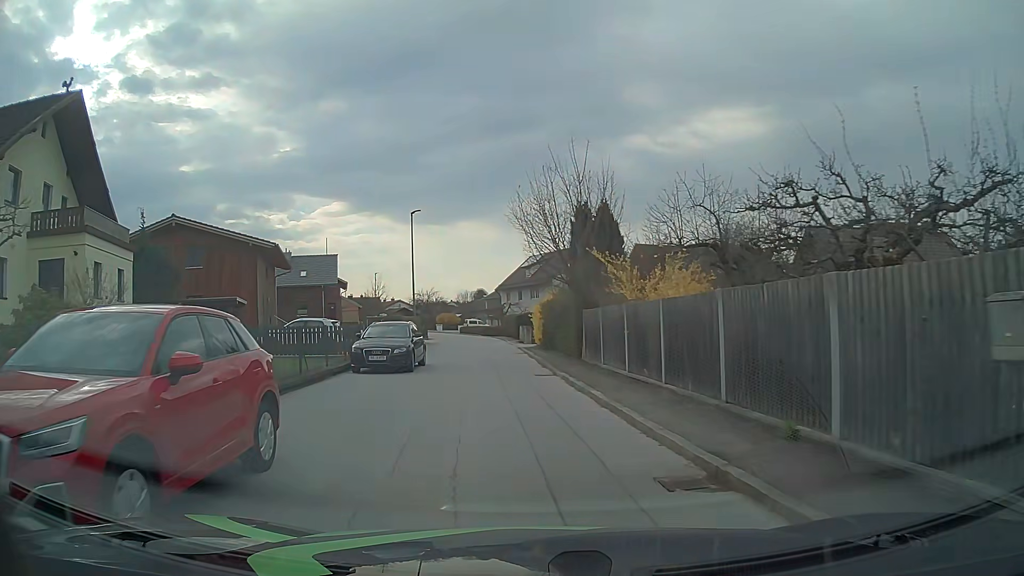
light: Day
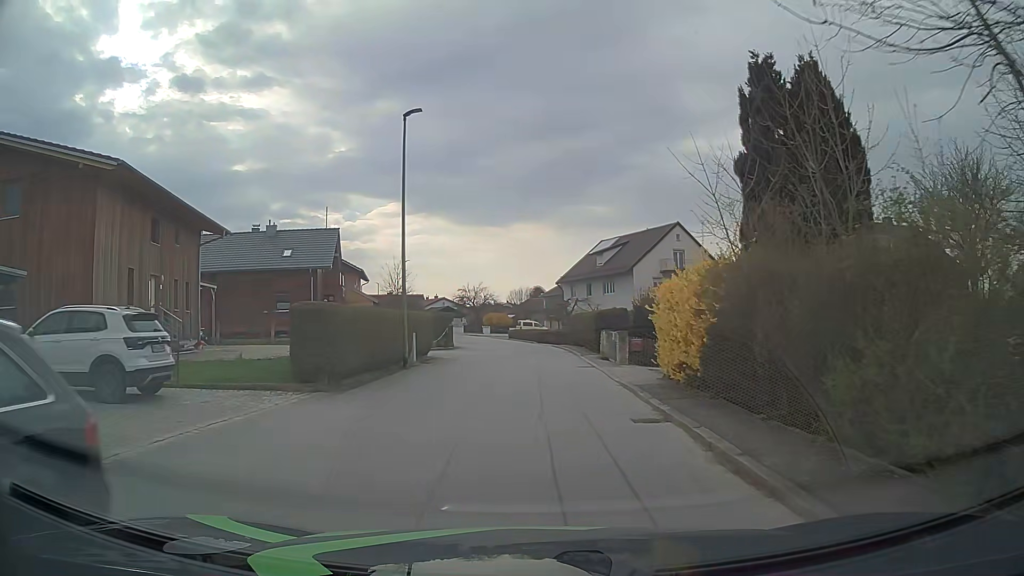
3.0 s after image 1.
(-1.5, +20.1) m; -5°
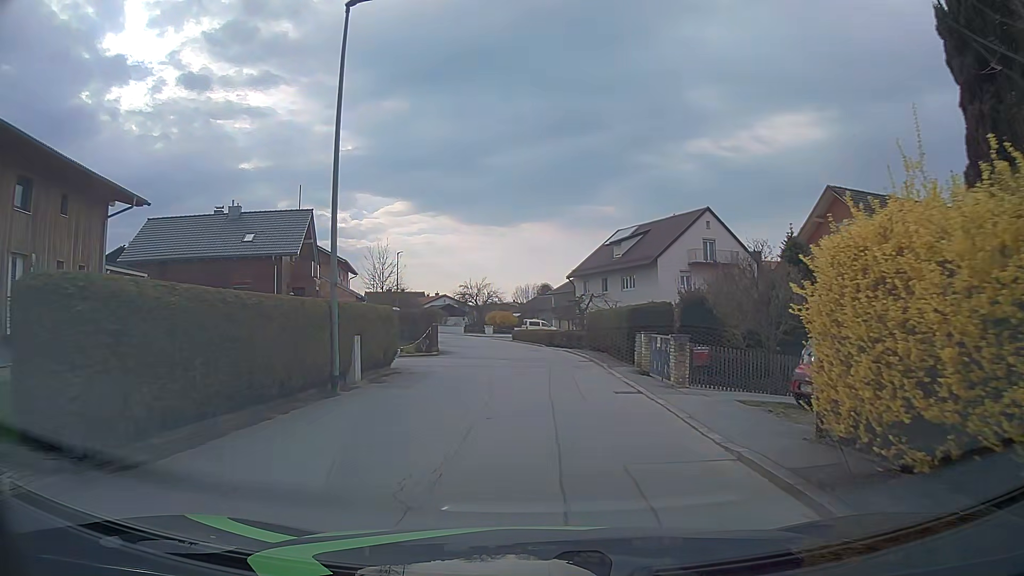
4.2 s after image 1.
(-0.1, +8.2) m; -1°
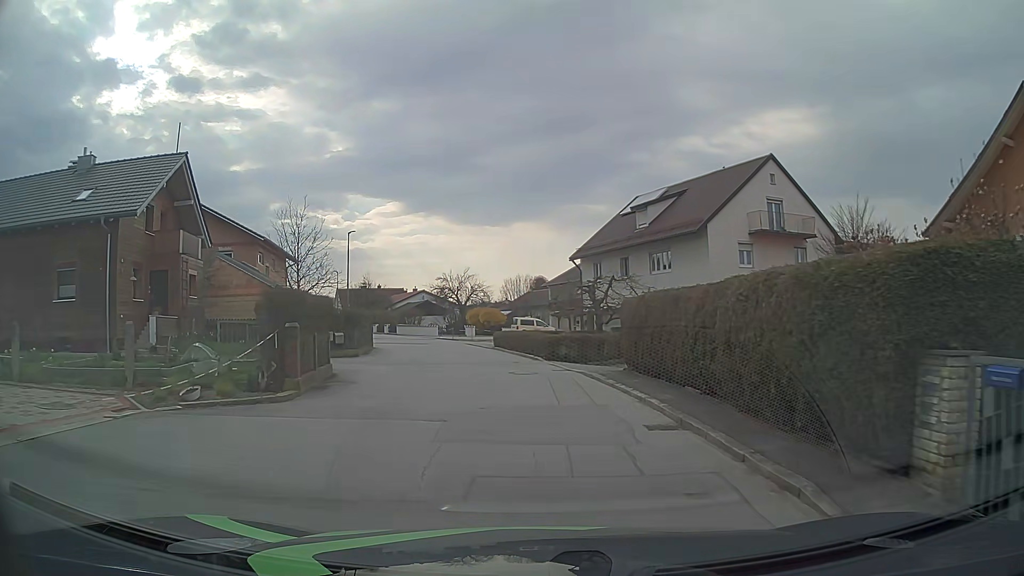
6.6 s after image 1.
(+0.1, +16.5) m; 0°
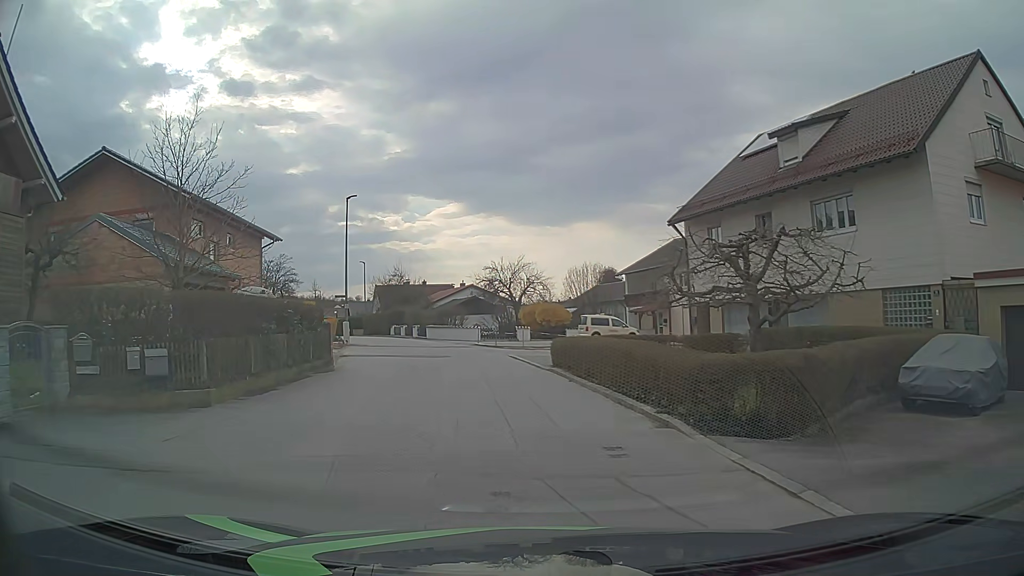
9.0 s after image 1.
(-0.5, +16.0) m; -5°
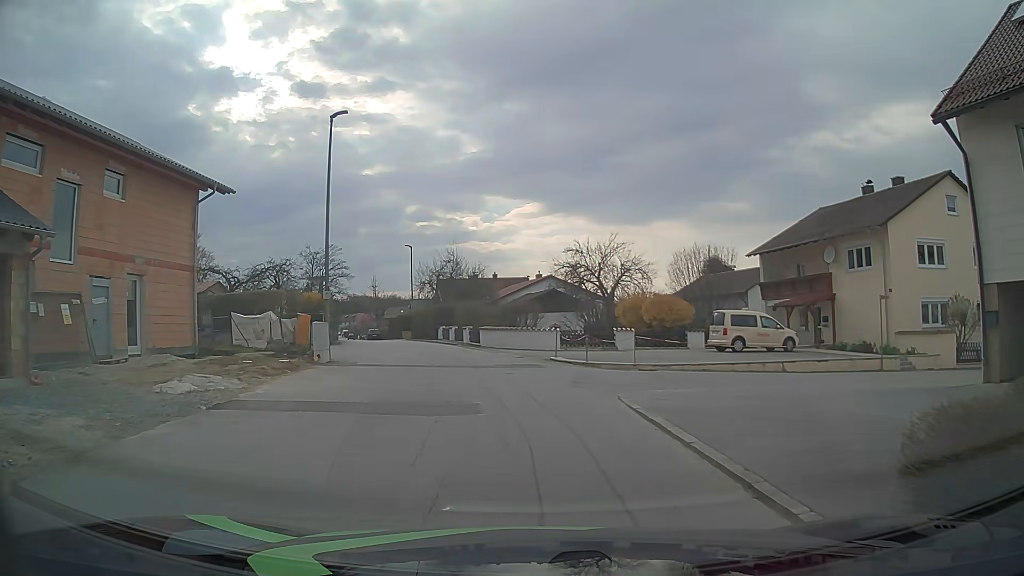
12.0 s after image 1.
(-1.0, +16.1) m; -7°
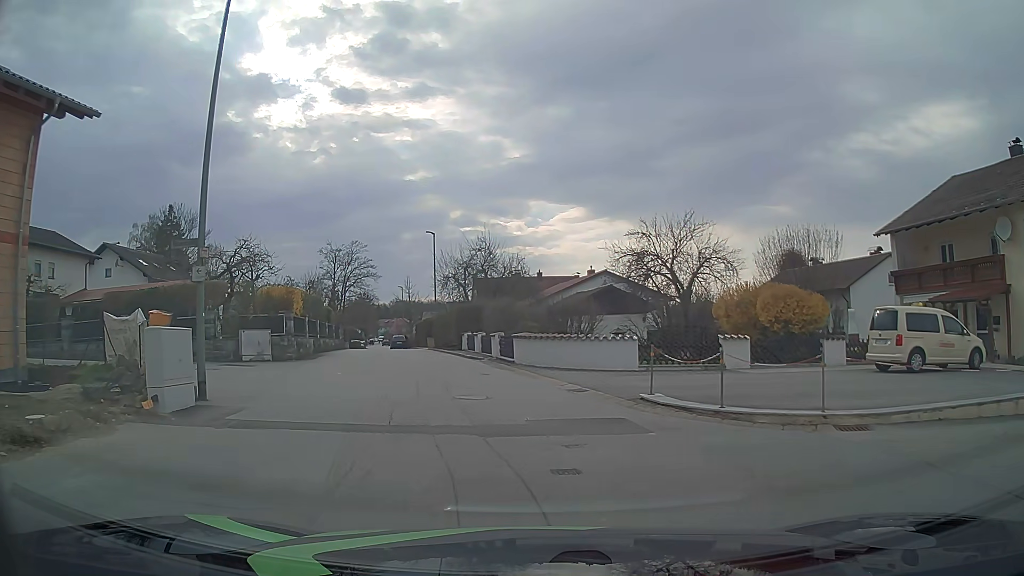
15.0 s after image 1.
(-0.3, +11.4) m; -3°
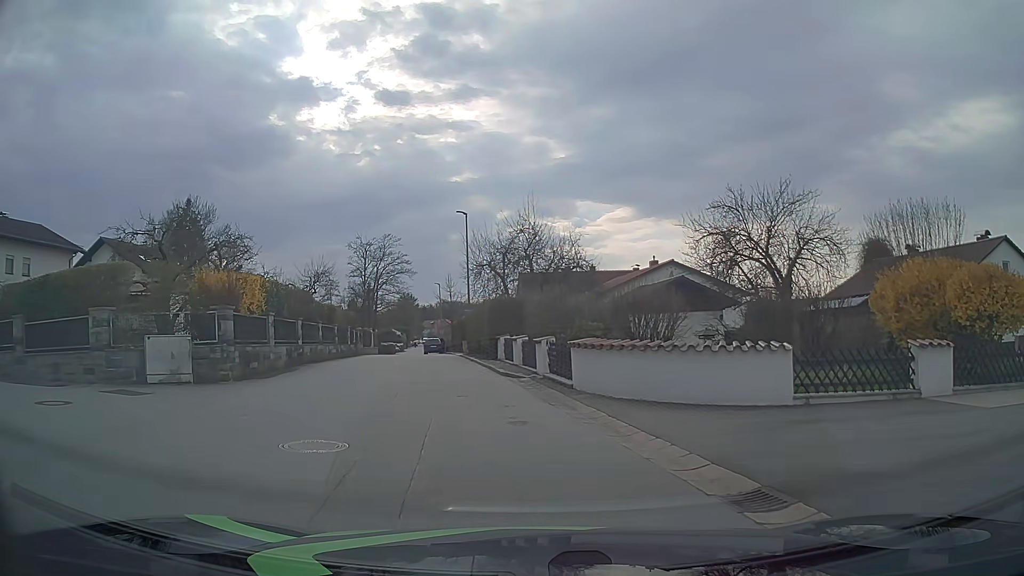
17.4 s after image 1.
(-0.4, +8.8) m; -4°
